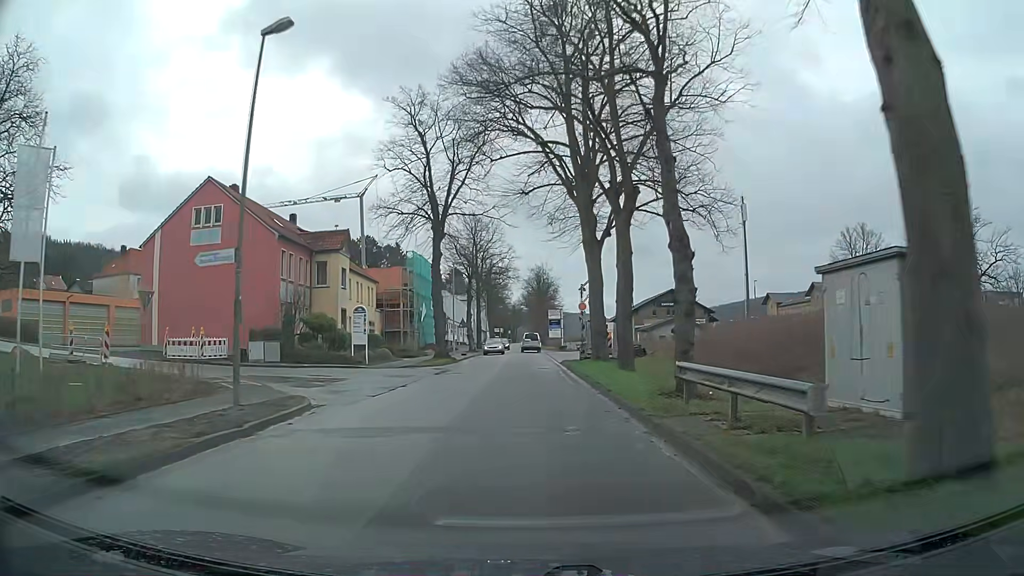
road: tertiary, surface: asphalt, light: Day
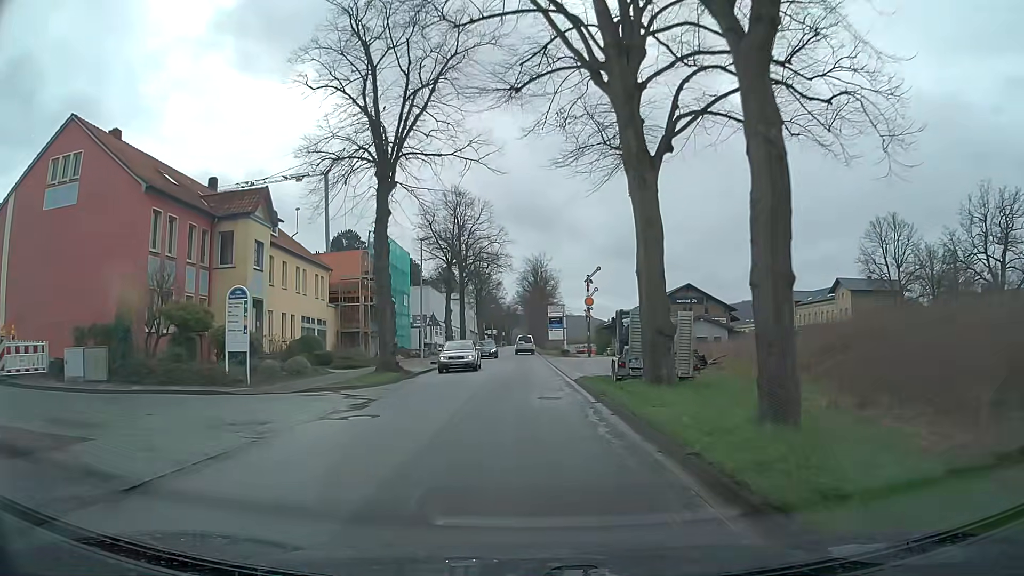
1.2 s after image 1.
(0.0, +14.7) m; 0°
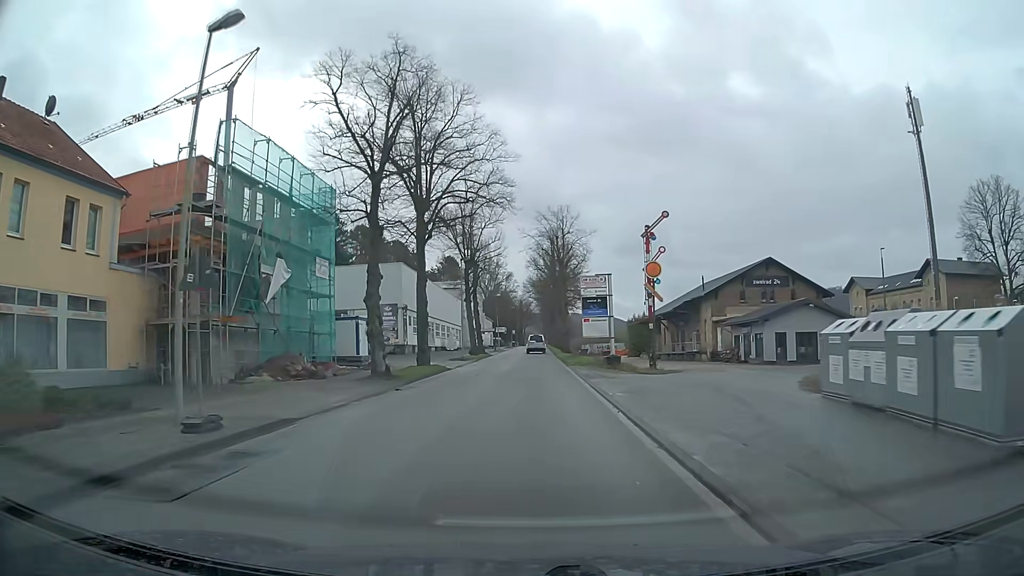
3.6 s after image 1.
(+0.2, +29.9) m; -1°
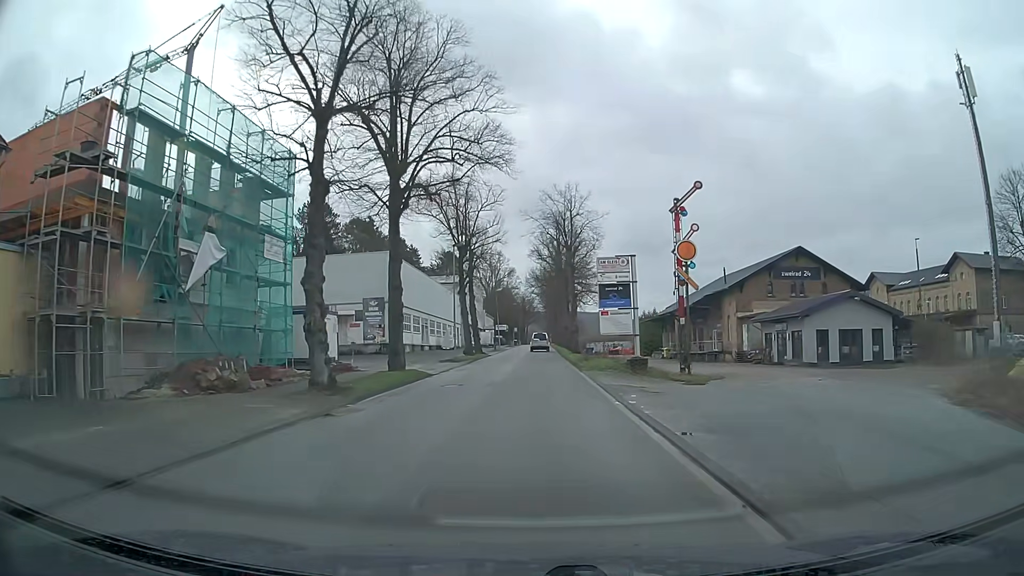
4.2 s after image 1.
(0.0, +7.5) m; 0°
(0, +10) (0, +20) (0, +30) (0, +40) (0, +50) (0, +60) (+1, +70) (+1, +80) (+1, +90) (+2, +100) m
